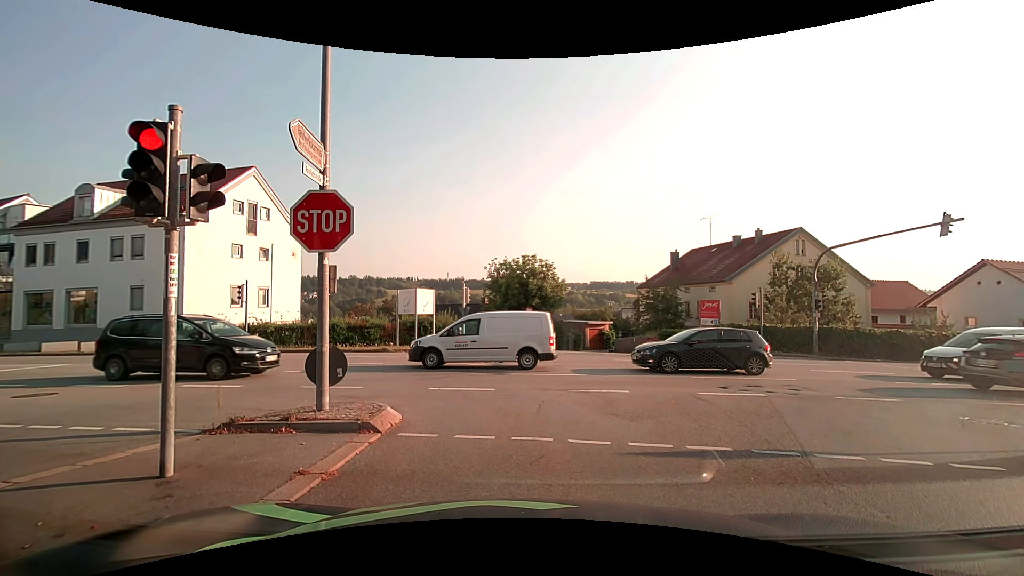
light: Day
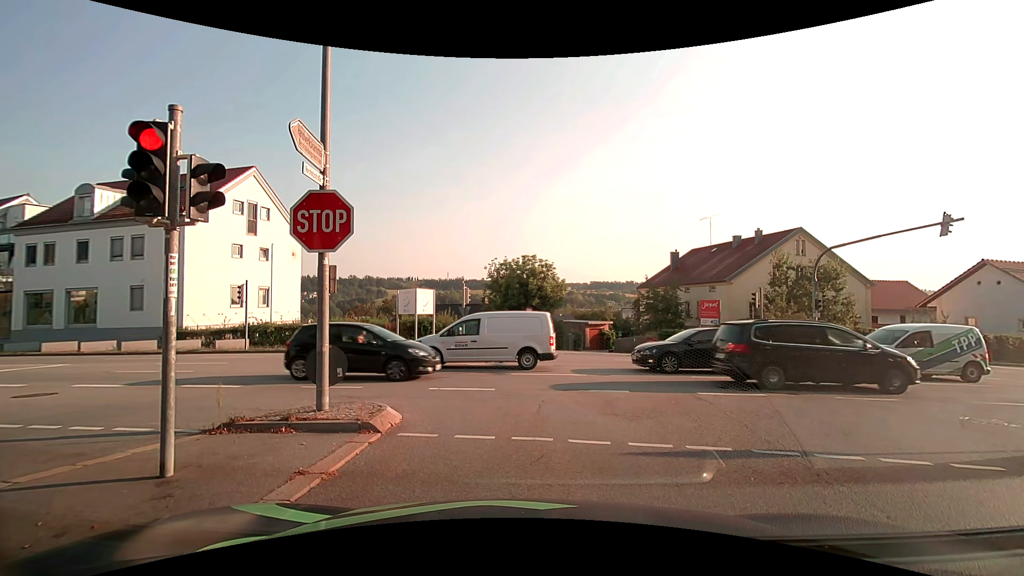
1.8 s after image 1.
(0.0, 0.0) m; 0°
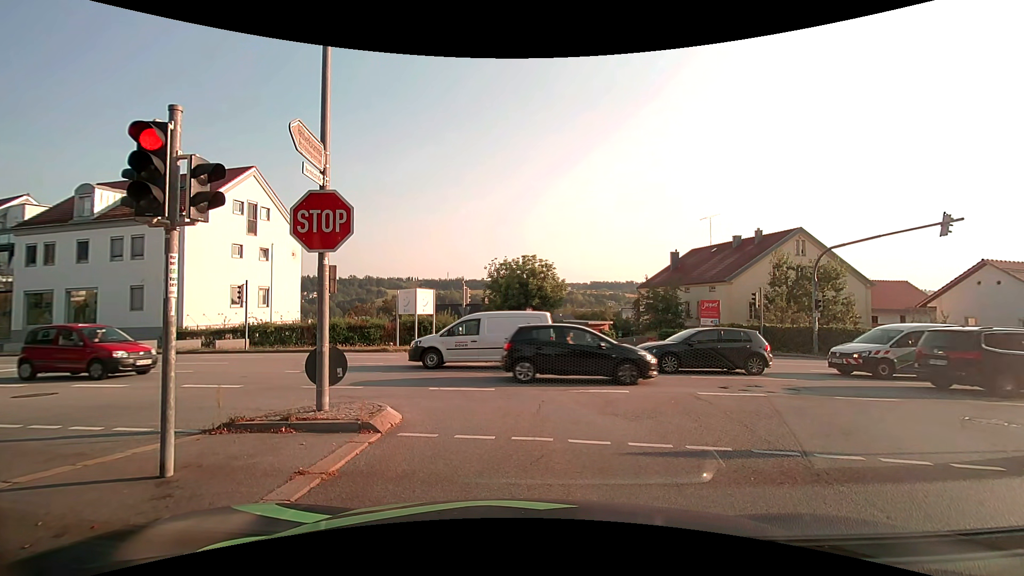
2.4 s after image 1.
(0.0, 0.0) m; 0°
